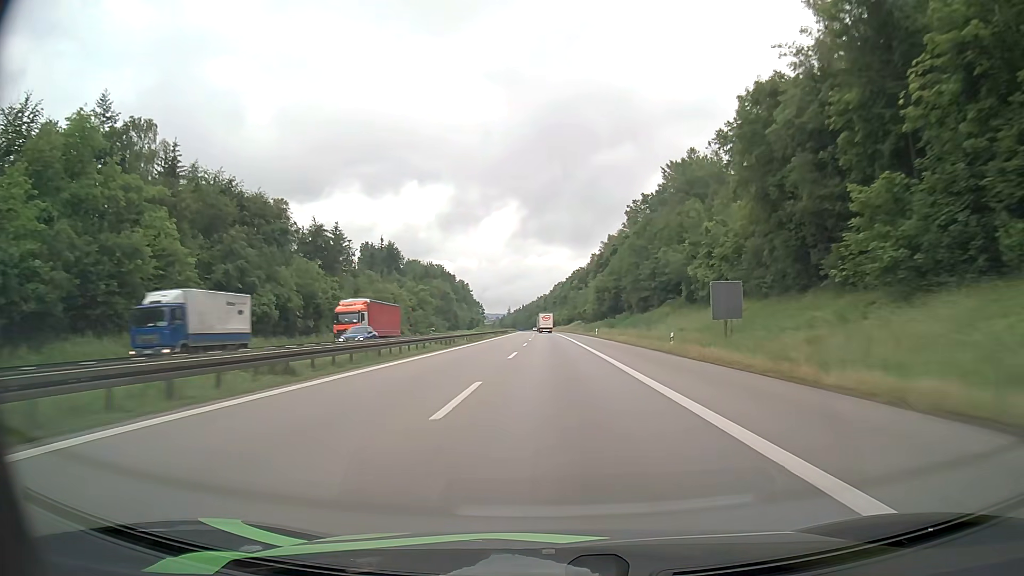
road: motorway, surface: asphalt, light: Day
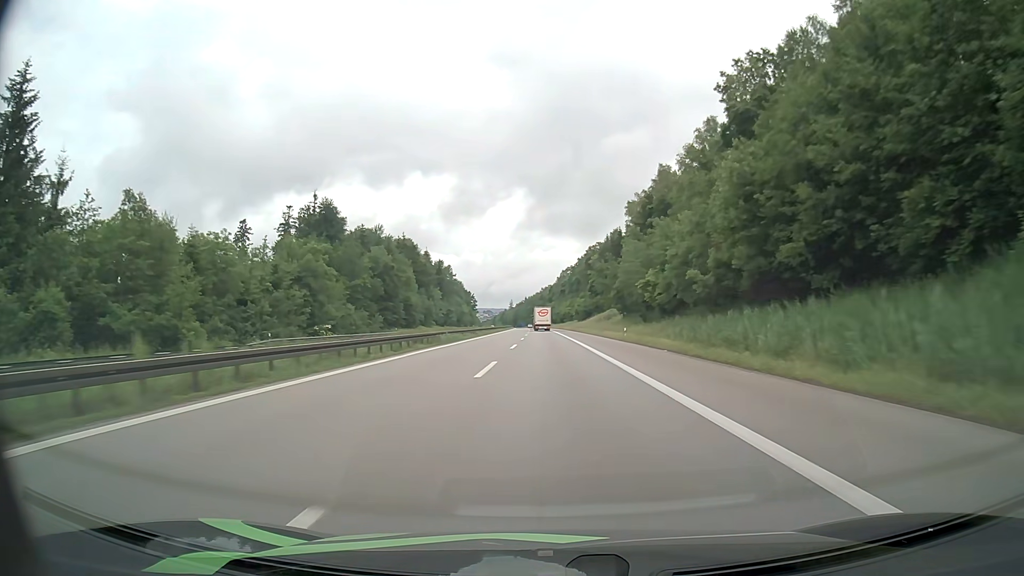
(-0.5, +82.9) m; -1°
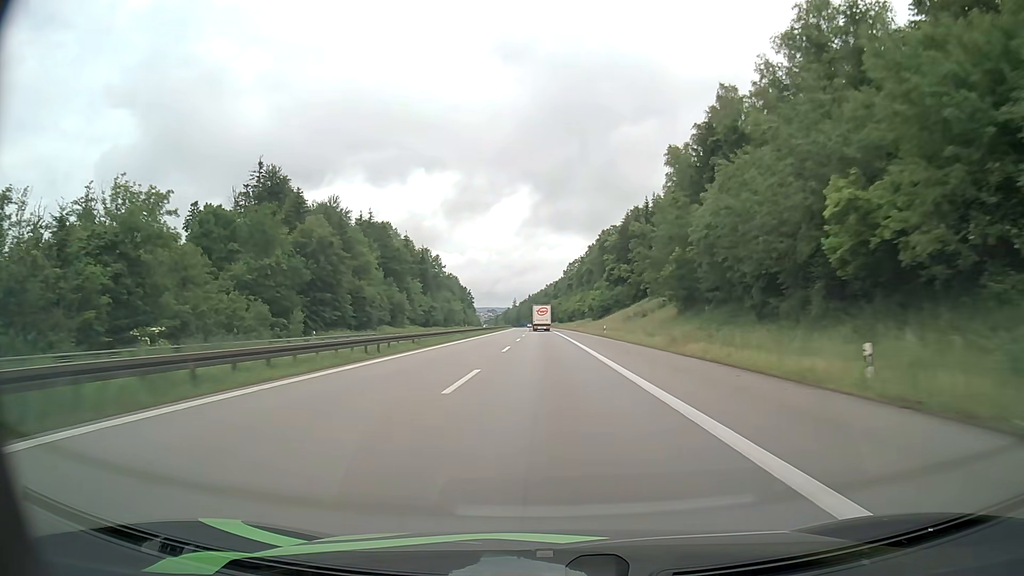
(0.0, +39.6) m; 0°
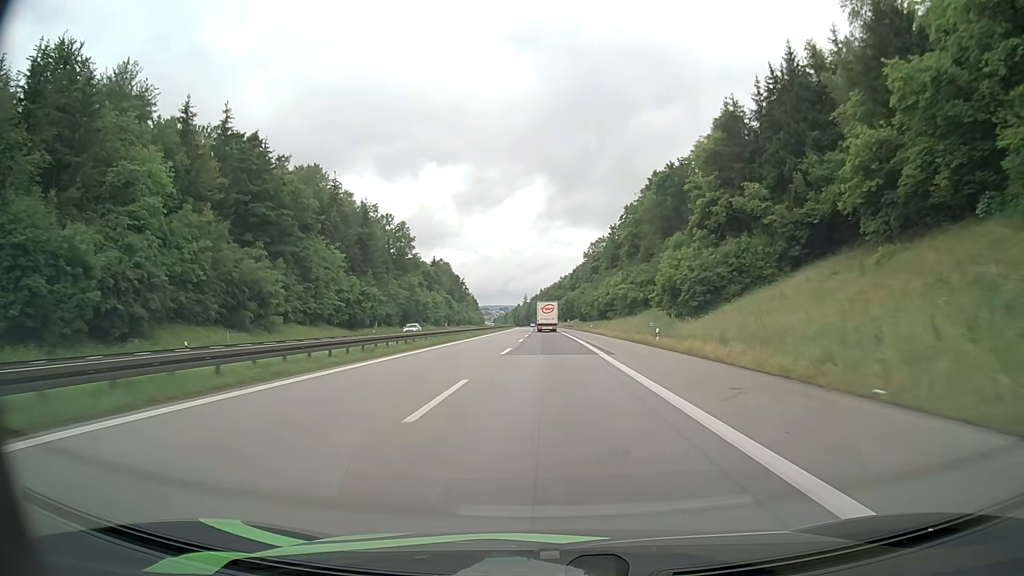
(-0.8, +74.9) m; -1°
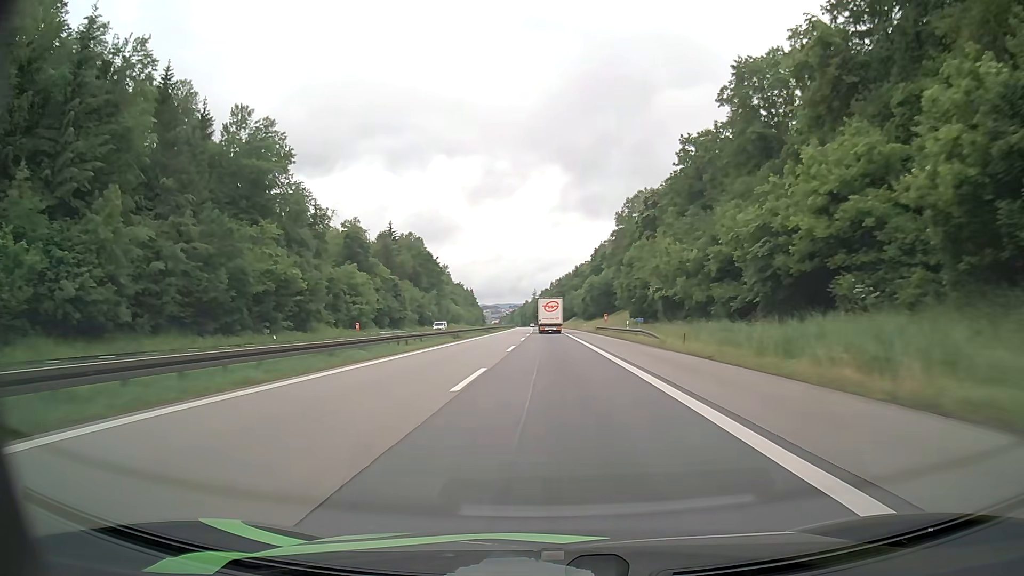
(-0.5, +85.5) m; -1°
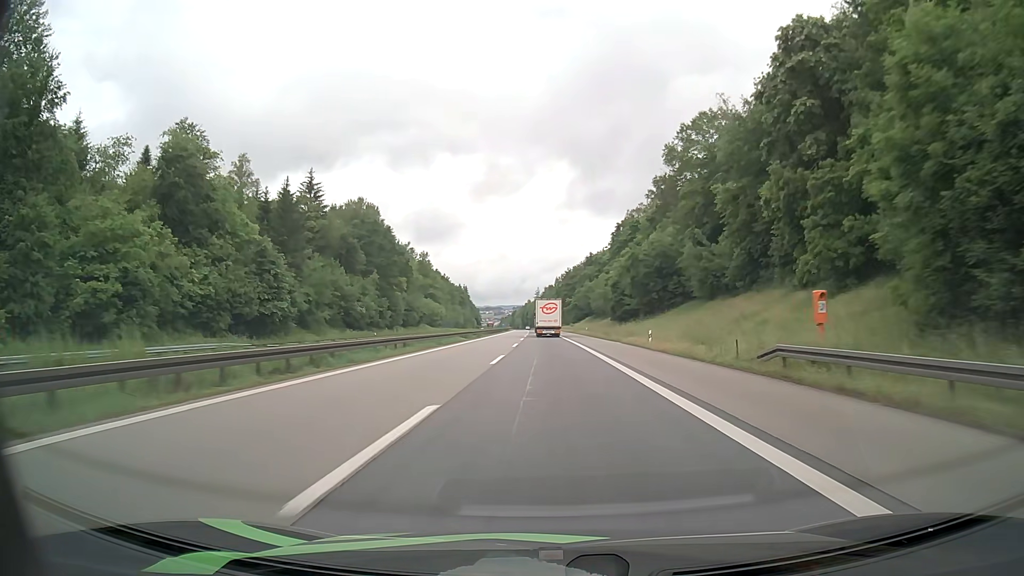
(-0.2, +61.9) m; 0°
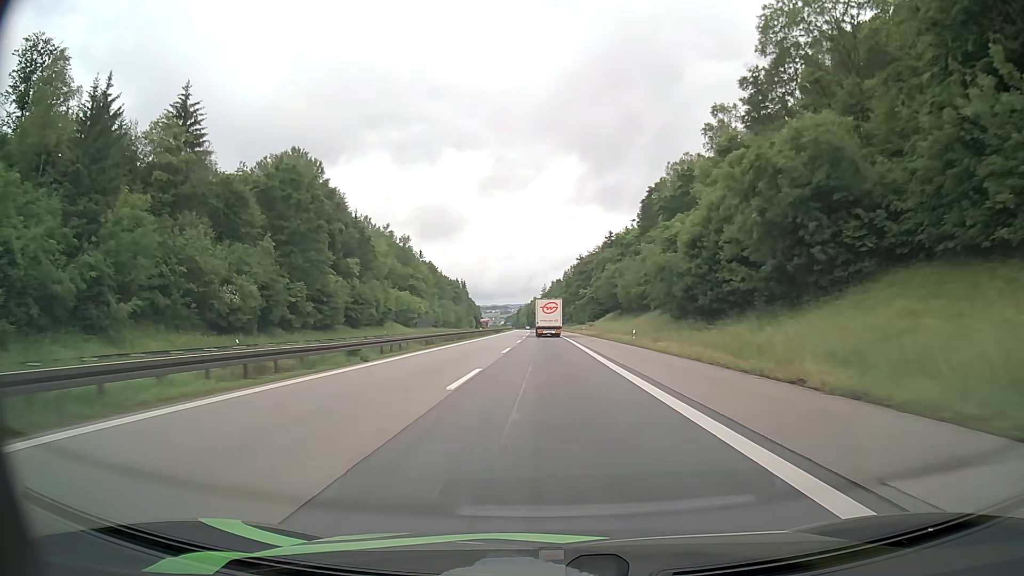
(-0.1, +44.7) m; 0°
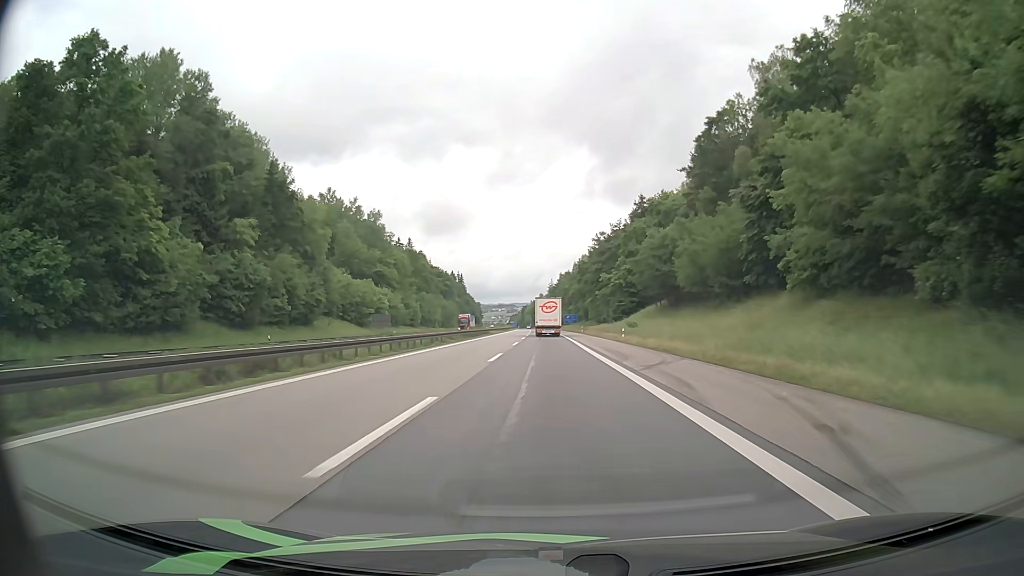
(-0.3, +44.0) m; -1°
(0, +10) (0, +20) (0, +30) (0, +40) (0, +50) (0, +60) (0, +70) (-1, +80) (-1, +90) (-1, +100) m
